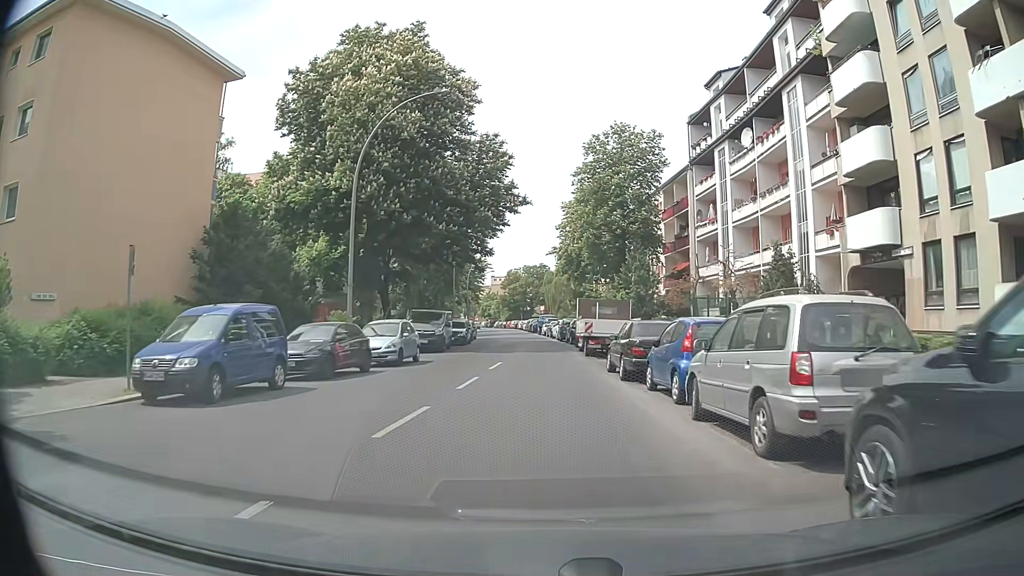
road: residential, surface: asphalt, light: Day
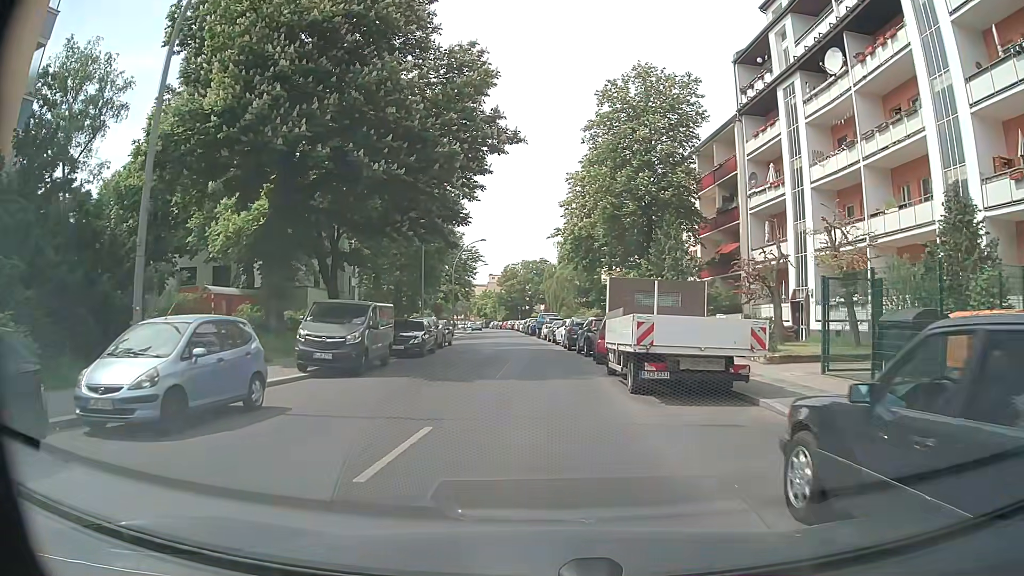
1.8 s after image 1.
(+0.1, +14.1) m; +1°
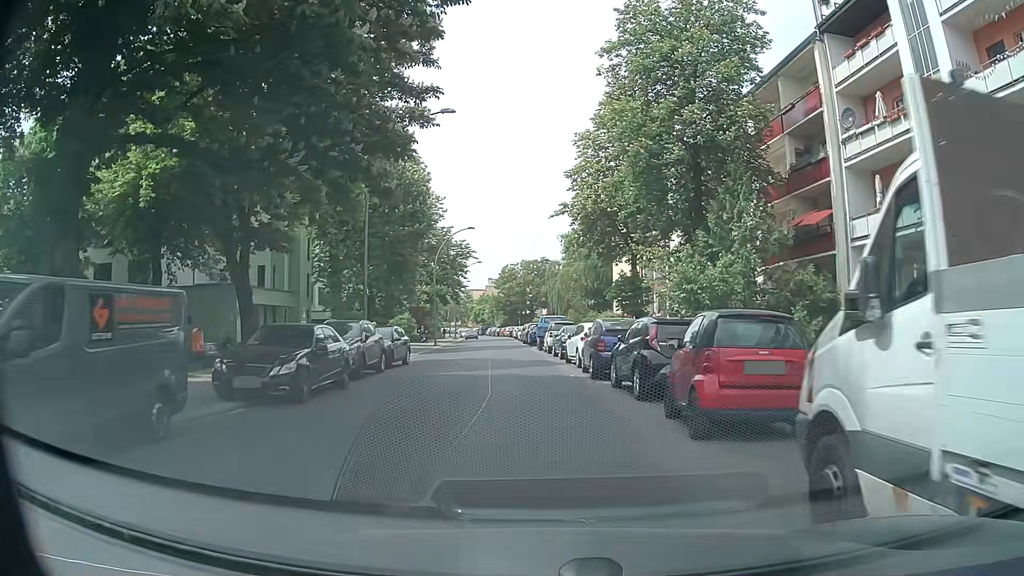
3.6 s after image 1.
(-0.1, +13.5) m; 0°
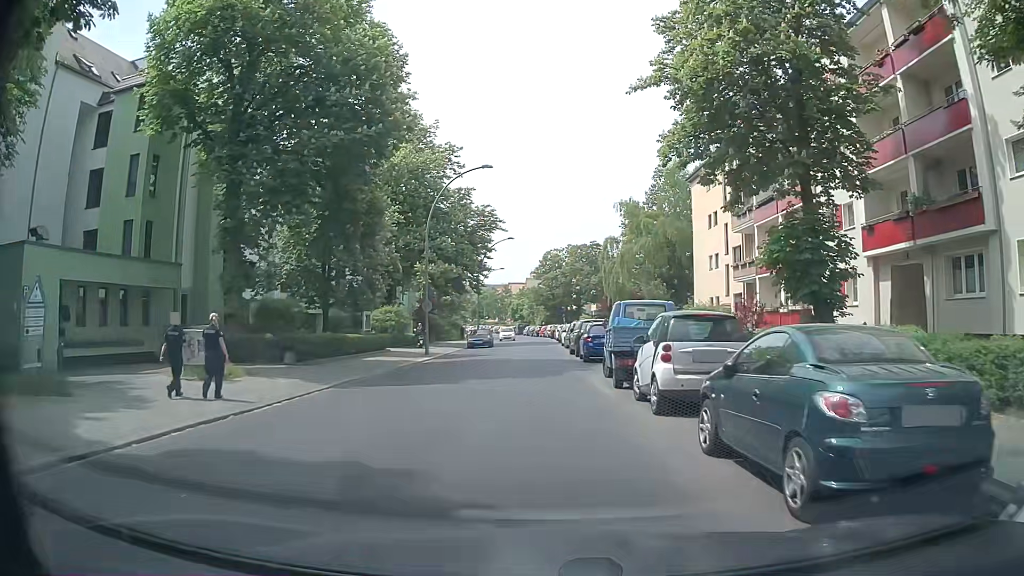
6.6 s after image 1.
(-0.8, +22.7) m; -4°
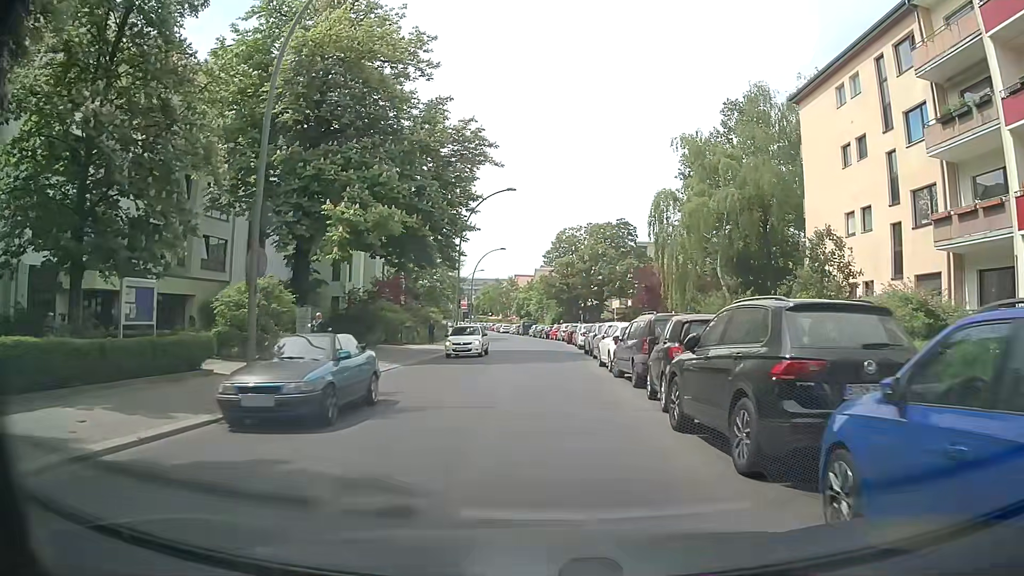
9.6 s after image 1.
(-0.4, +23.4) m; 0°
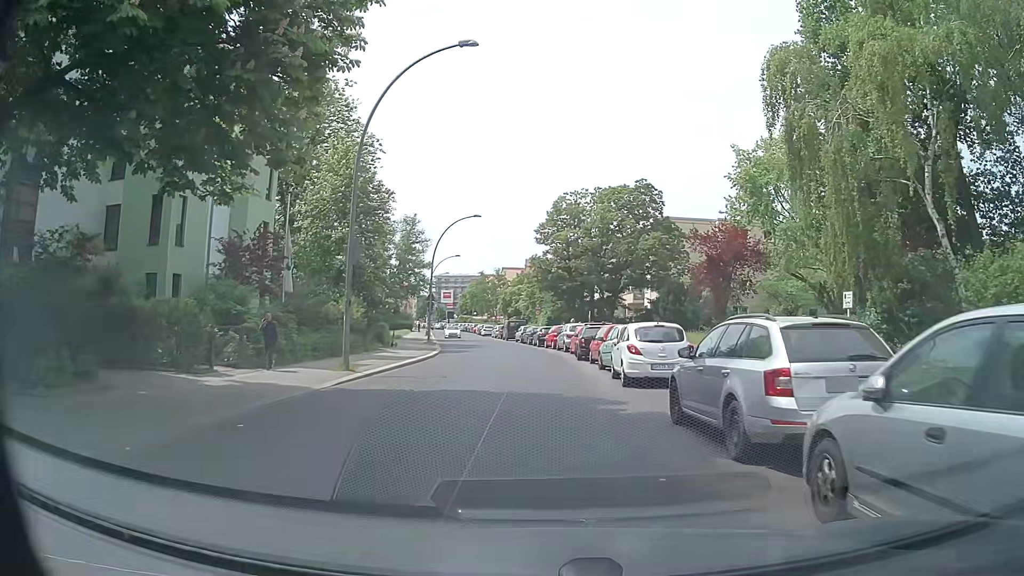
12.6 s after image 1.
(-0.1, +23.5) m; 0°
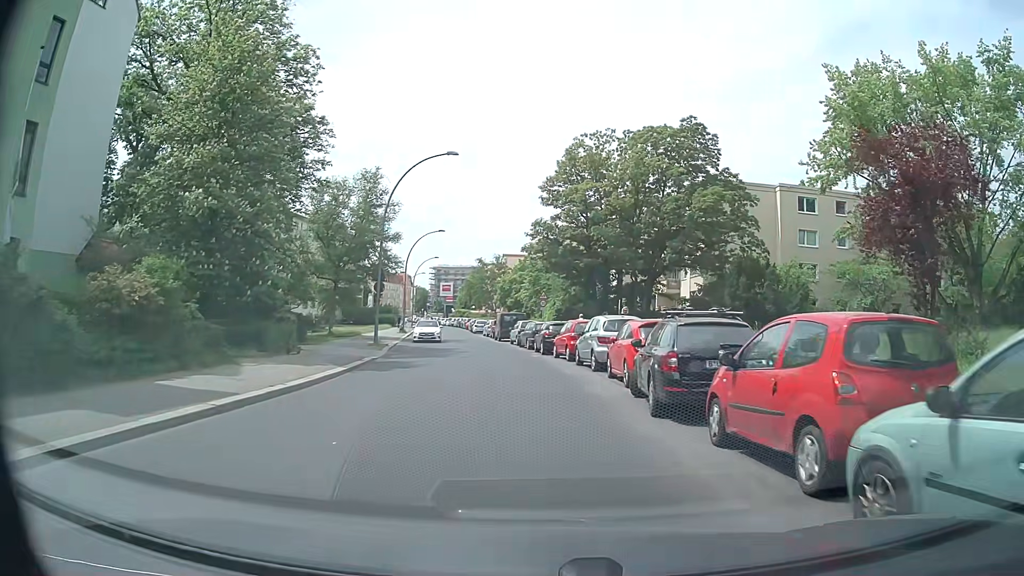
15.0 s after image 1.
(+0.1, +18.4) m; 0°
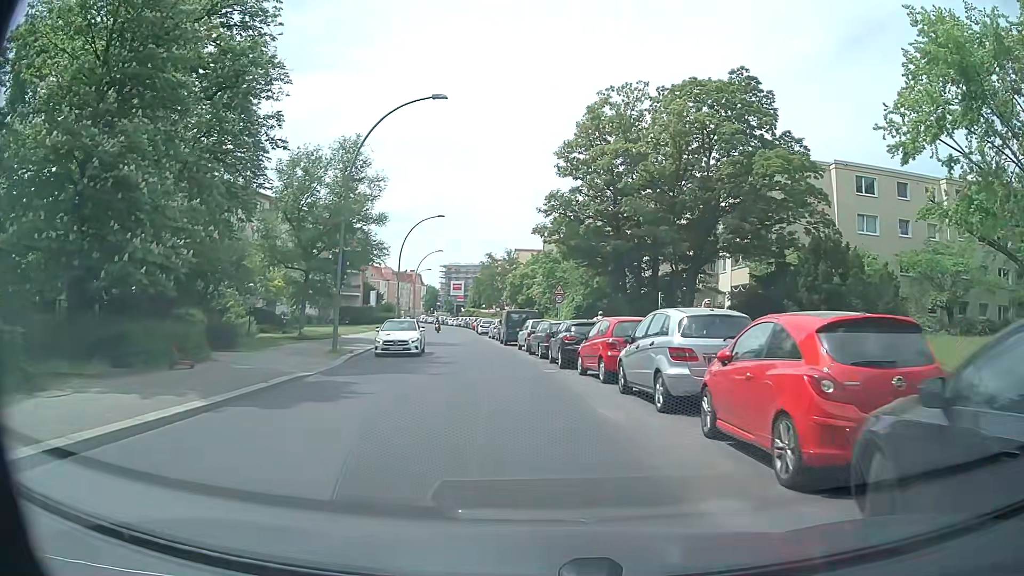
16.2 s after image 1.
(-0.1, +9.1) m; -2°
(0, +10) (-1, +20) (-2, +30) (-4, +40) (-5, +50) (-7, +60) (-8, +69) (-9, +79) (-11, +89) (-13, +99) m
